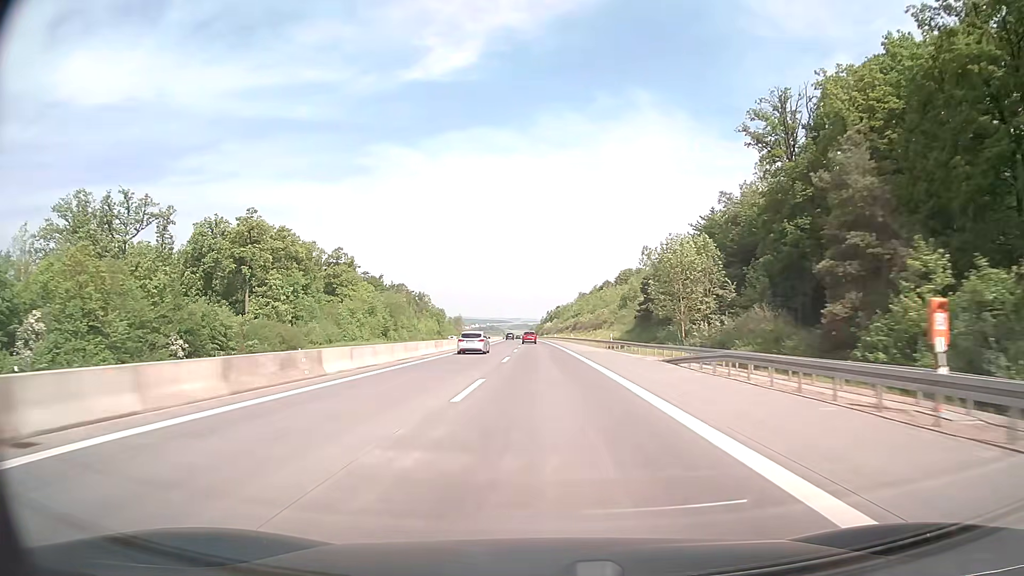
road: motorway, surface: concrete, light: Day
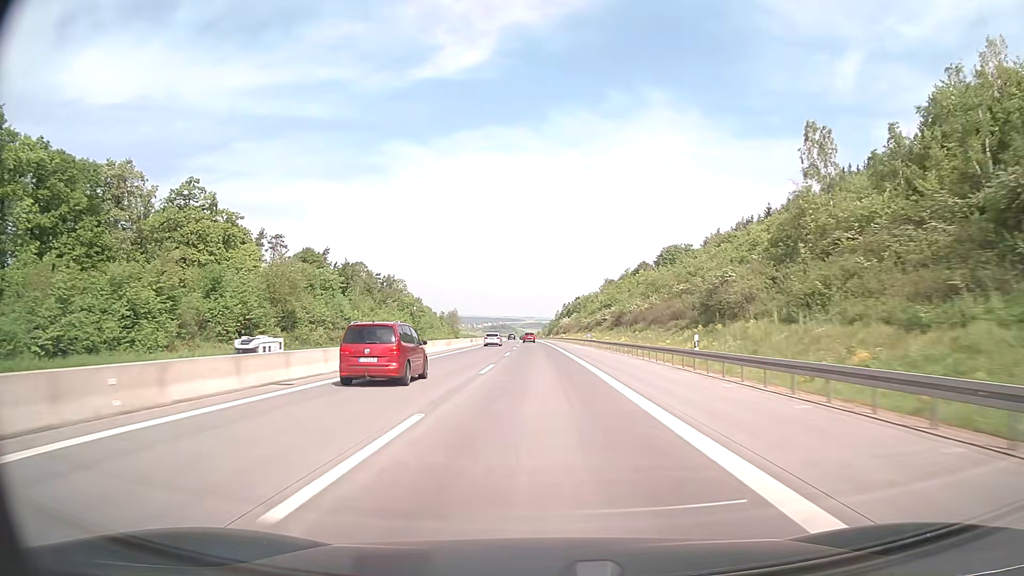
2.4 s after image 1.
(-0.7, +79.5) m; -1°
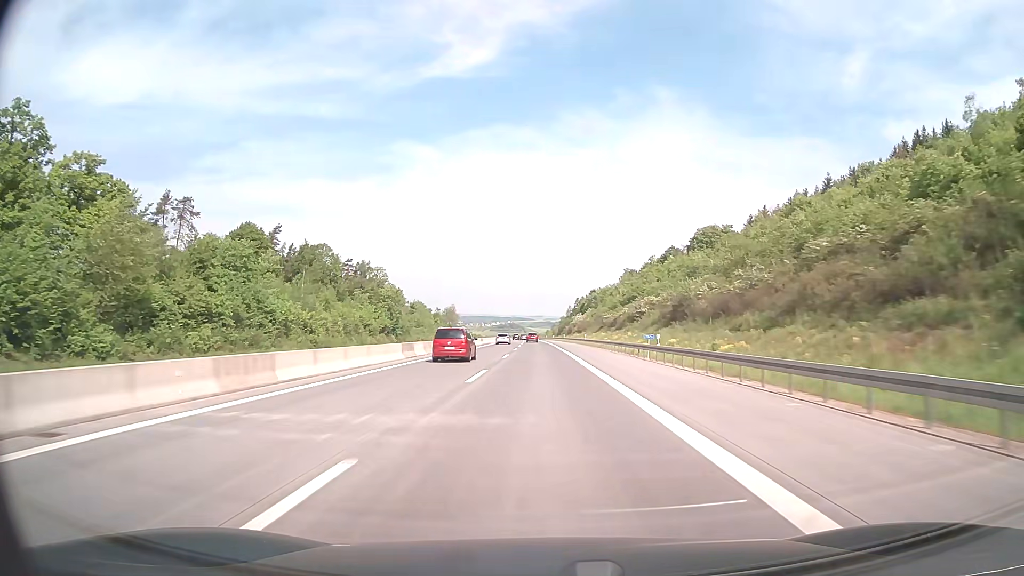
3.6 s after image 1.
(-0.2, +39.8) m; -1°
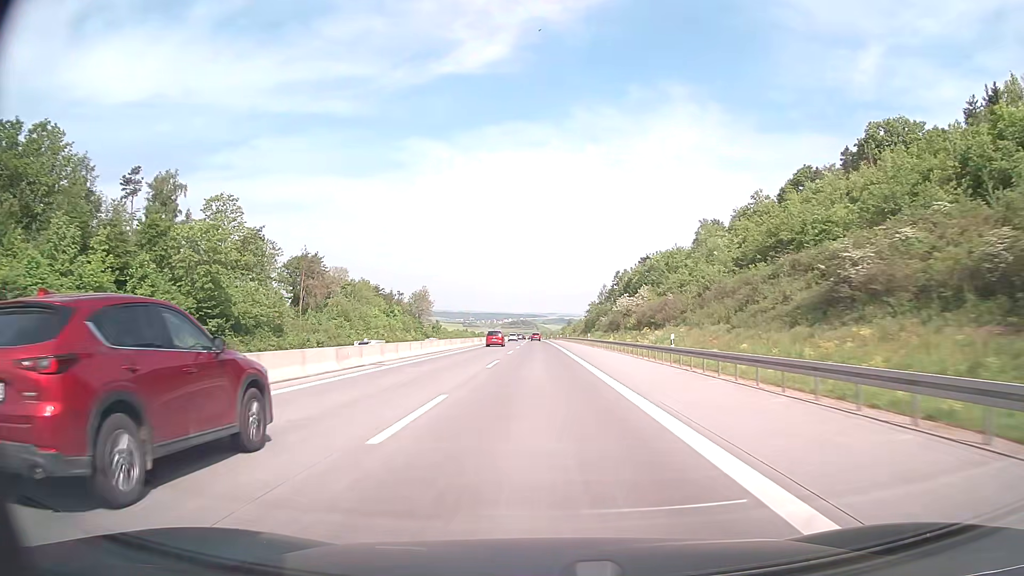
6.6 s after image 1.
(-1.0, +99.3) m; -1°
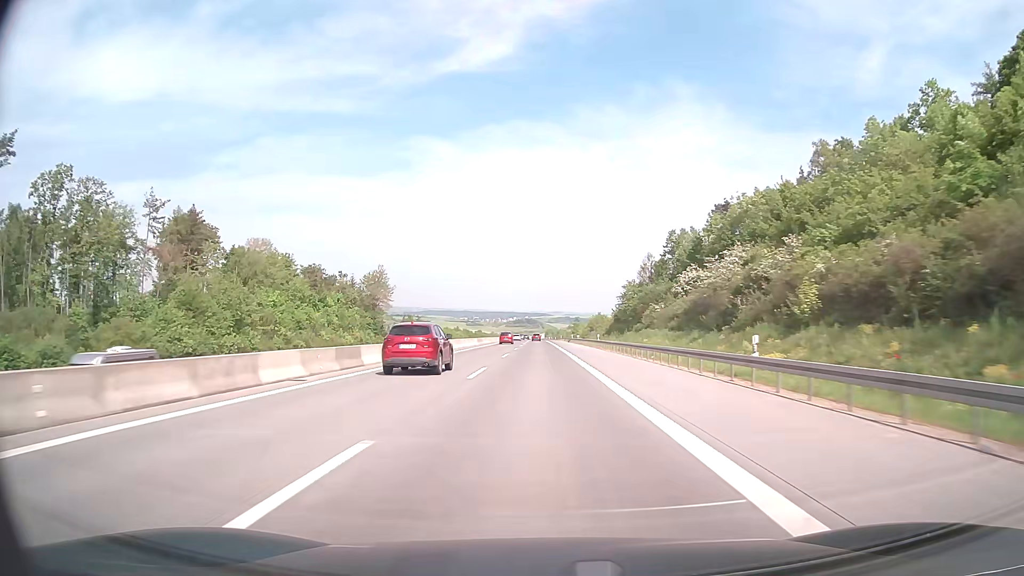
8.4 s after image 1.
(-0.2, +59.6) m; 0°
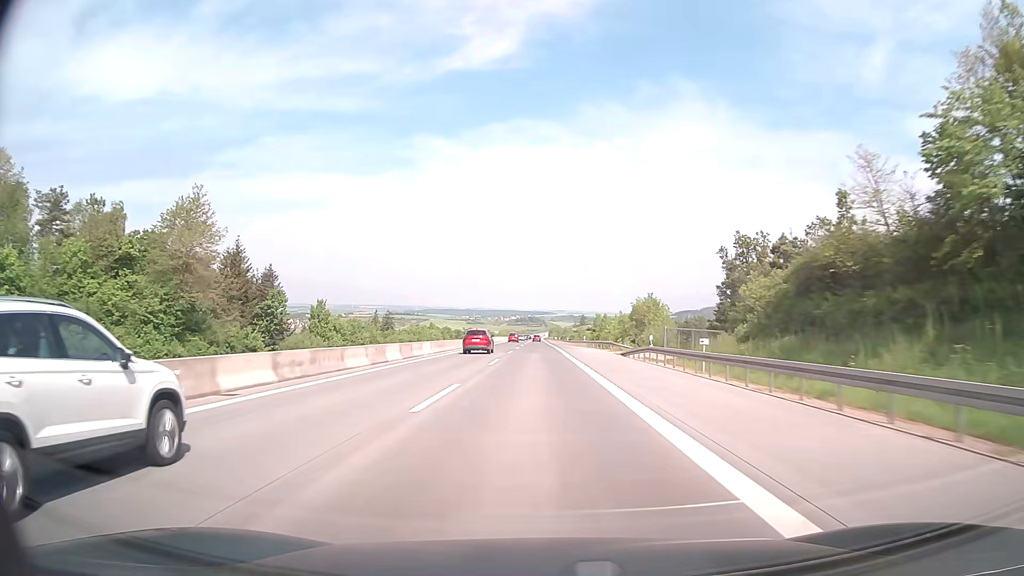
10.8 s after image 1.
(-0.3, +79.5) m; 0°
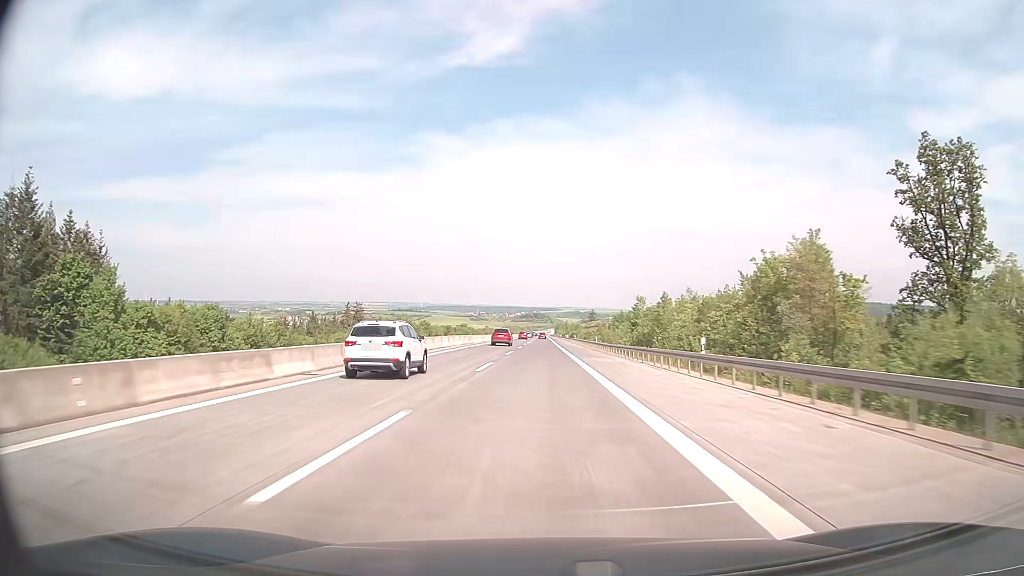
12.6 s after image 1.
(-0.2, +59.6) m; -1°
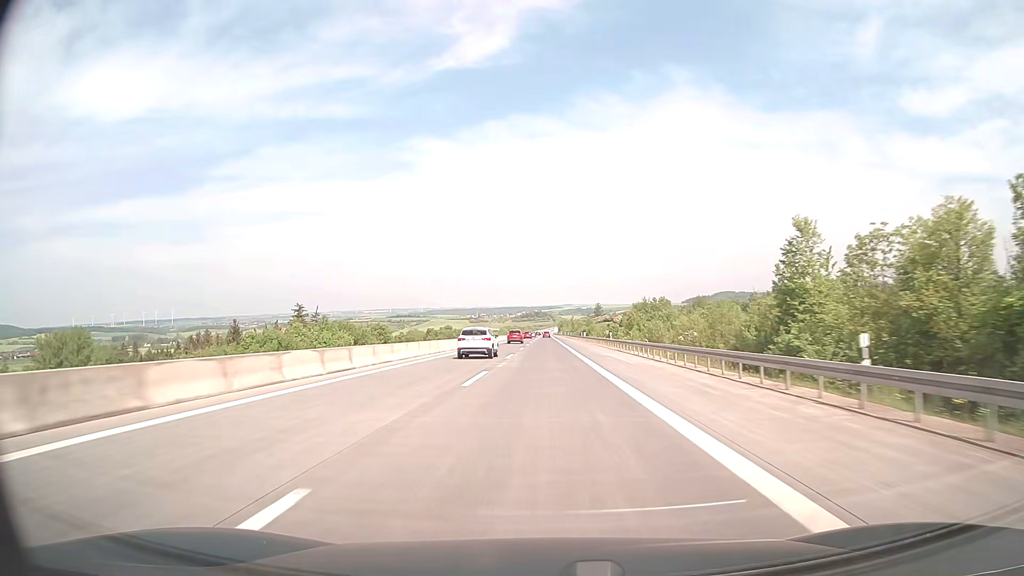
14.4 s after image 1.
(0.0, +59.6) m; 0°
(0, +10) (0, +20) (0, +30) (0, +40) (0, +50) (0, +60) (0, +70) (0, +80) (0, +90) (0, +100) m
